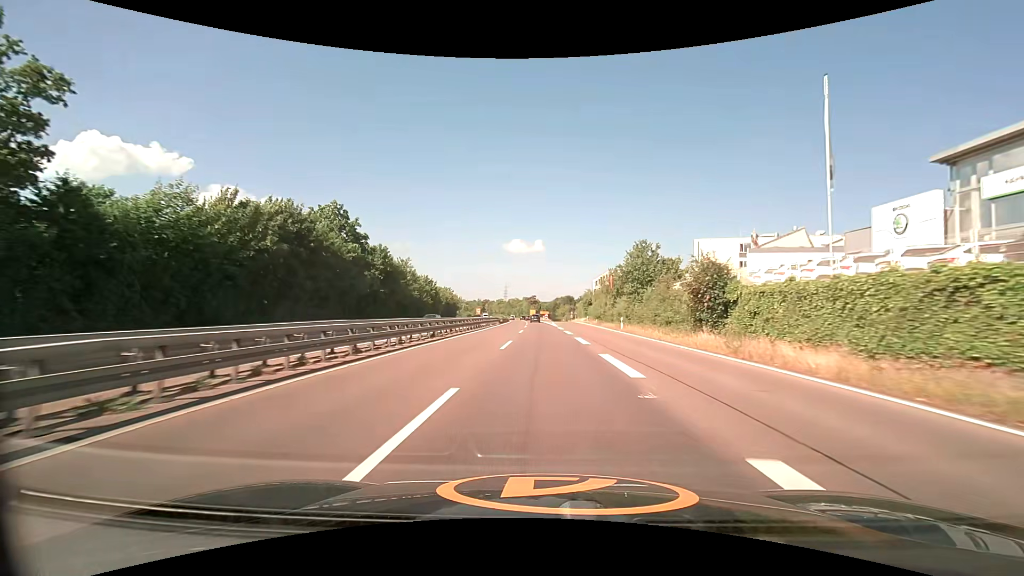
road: trunk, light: Day
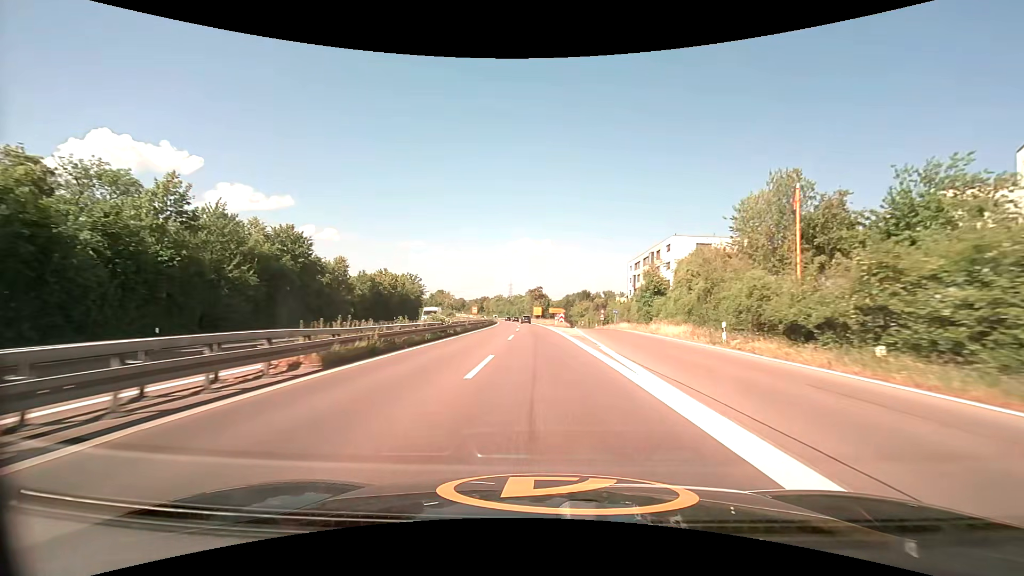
(-0.1, +62.1) m; -1°
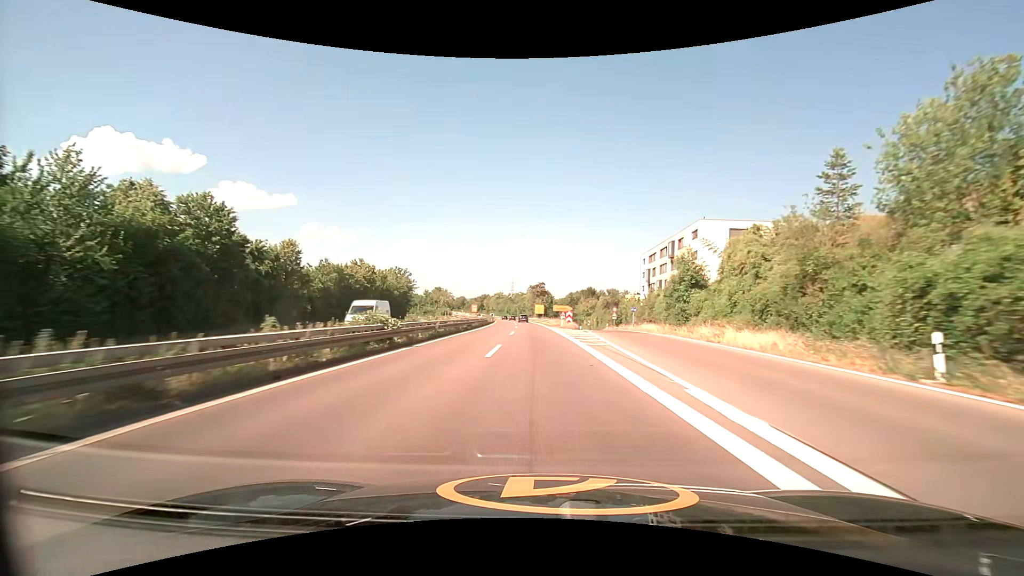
(0.0, +12.5) m; 0°
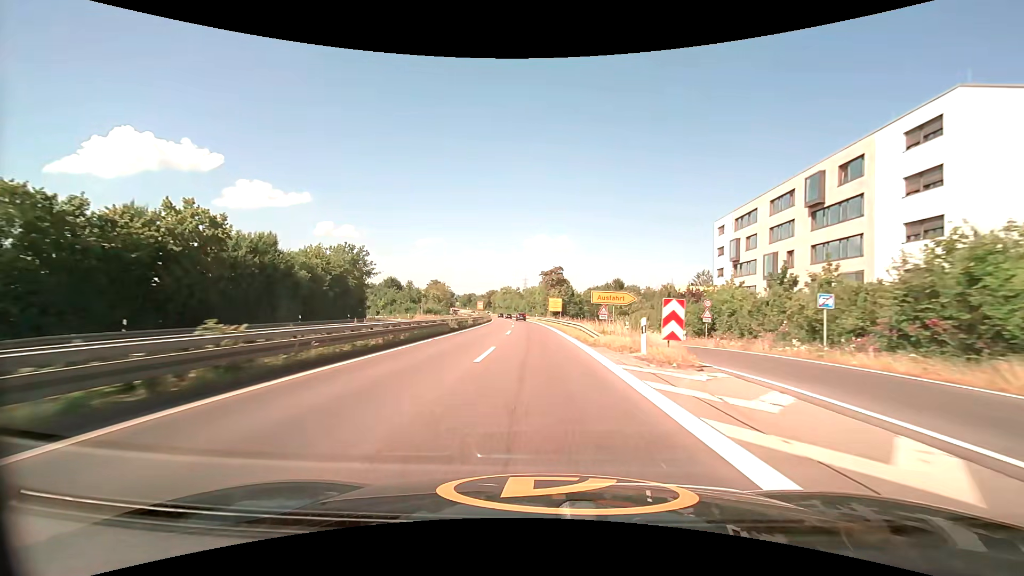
(-0.3, +38.1) m; -1°
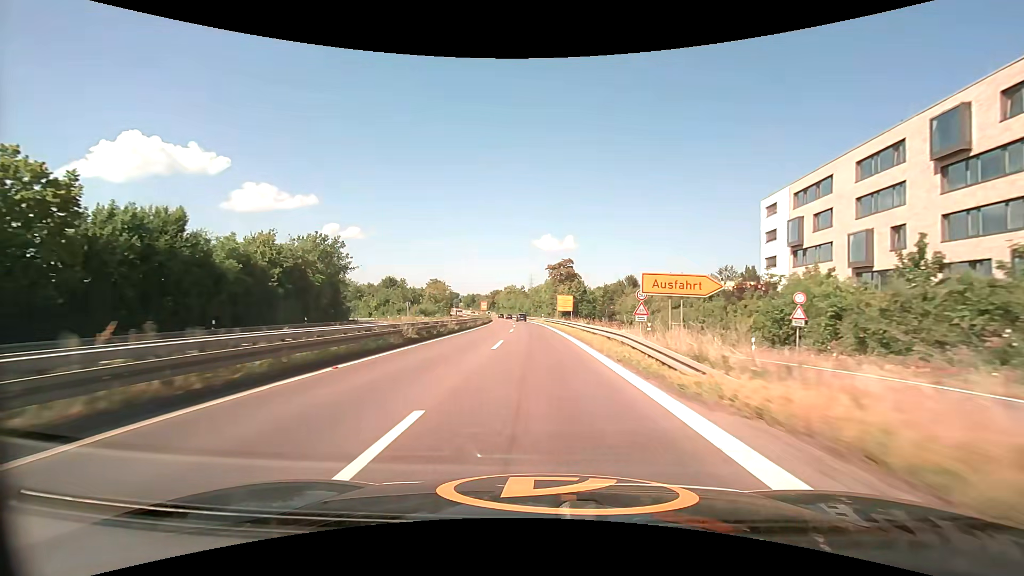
(-0.1, +12.8) m; -1°
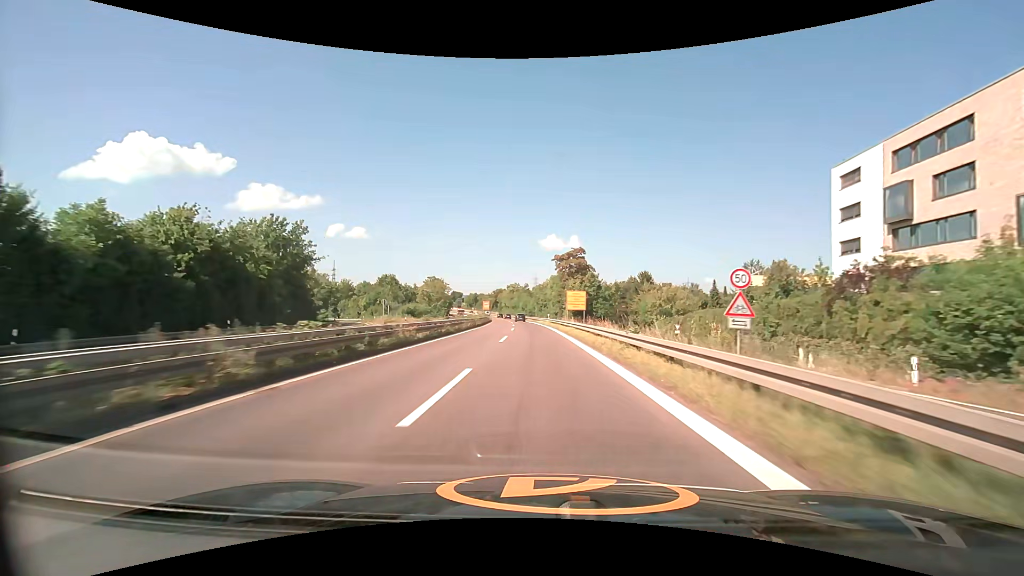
(-0.1, +12.7) m; 0°
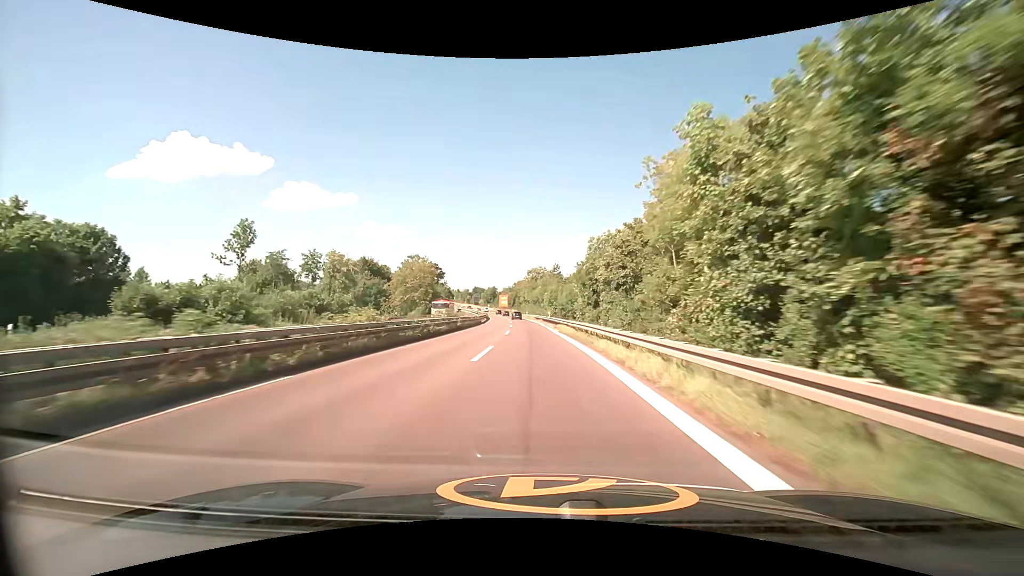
(-2.0, +63.6) m; -4°
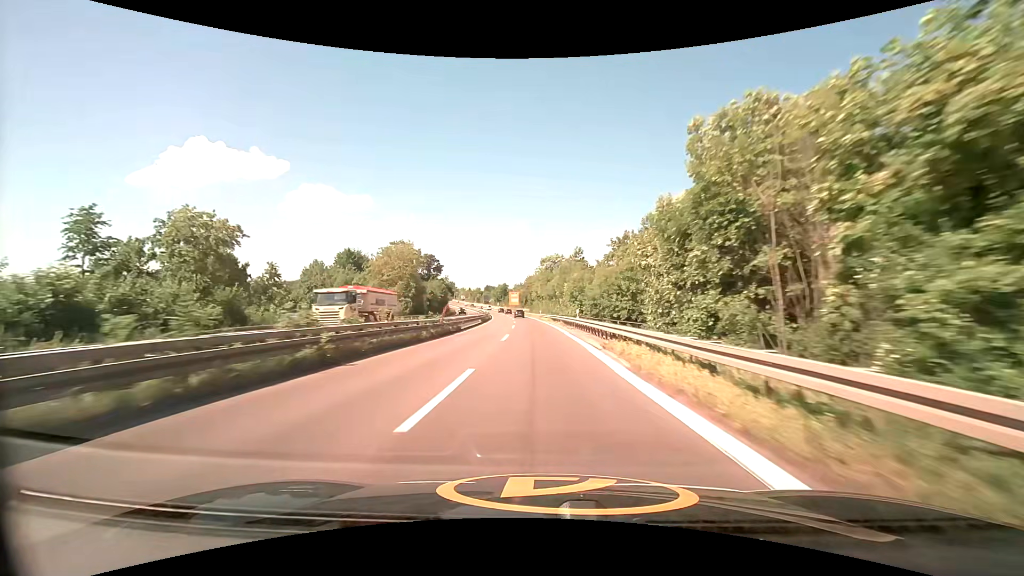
(-0.3, +25.9) m; -2°
(0, +10) (0, +20) (0, +30) (-1, +40) (-1, +50) (-1, +60) (-2, +70) (-2, +80) (-3, +90) (-4, +100) m
